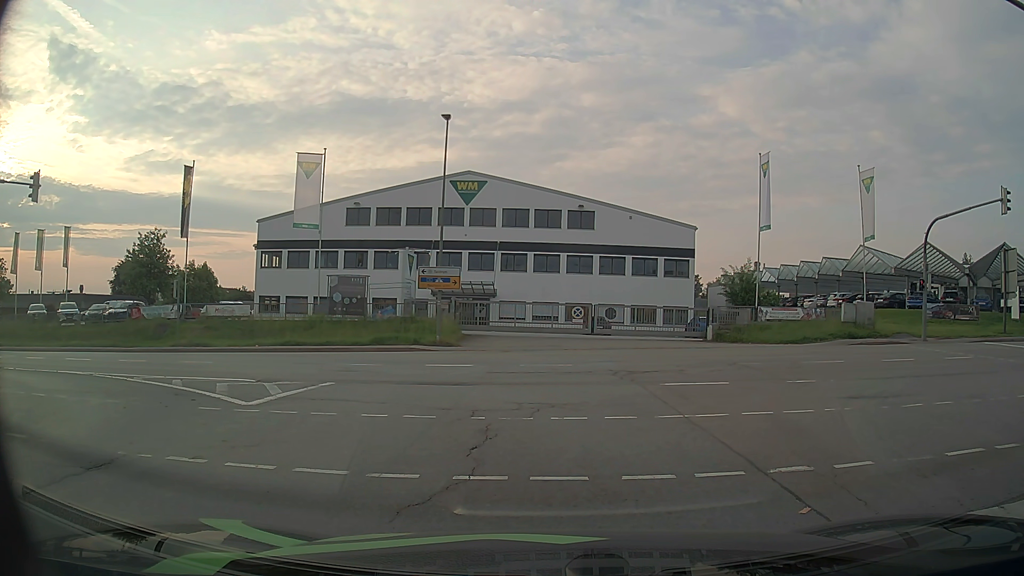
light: Day
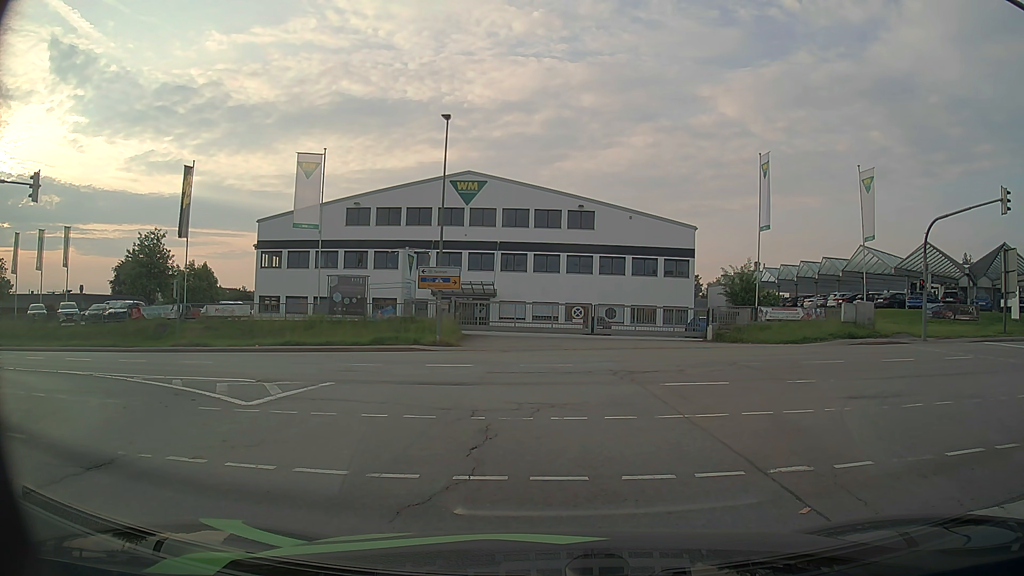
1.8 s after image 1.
(0.0, 0.0) m; 0°
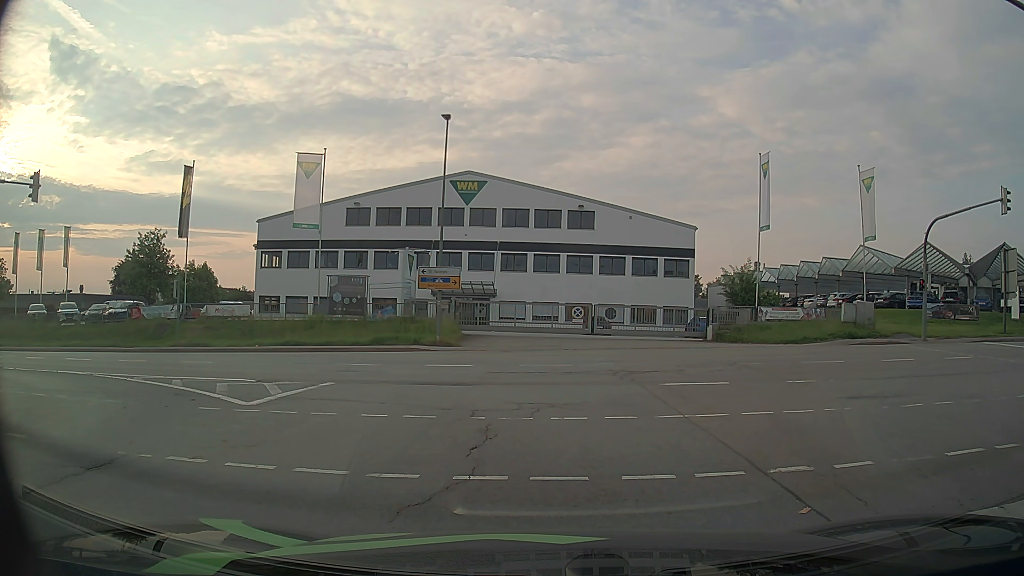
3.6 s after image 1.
(0.0, 0.0) m; 0°
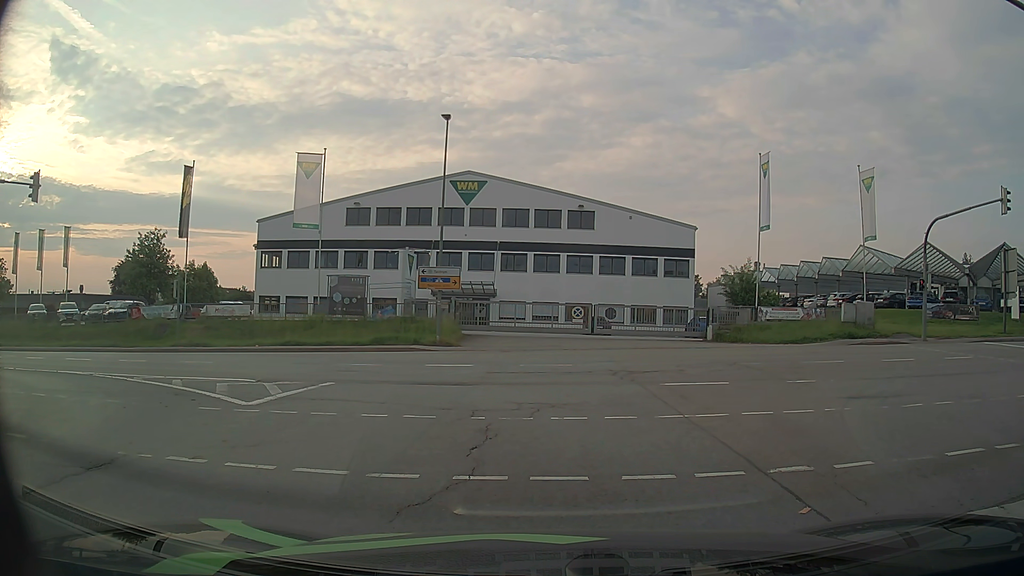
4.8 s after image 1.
(0.0, 0.0) m; 0°
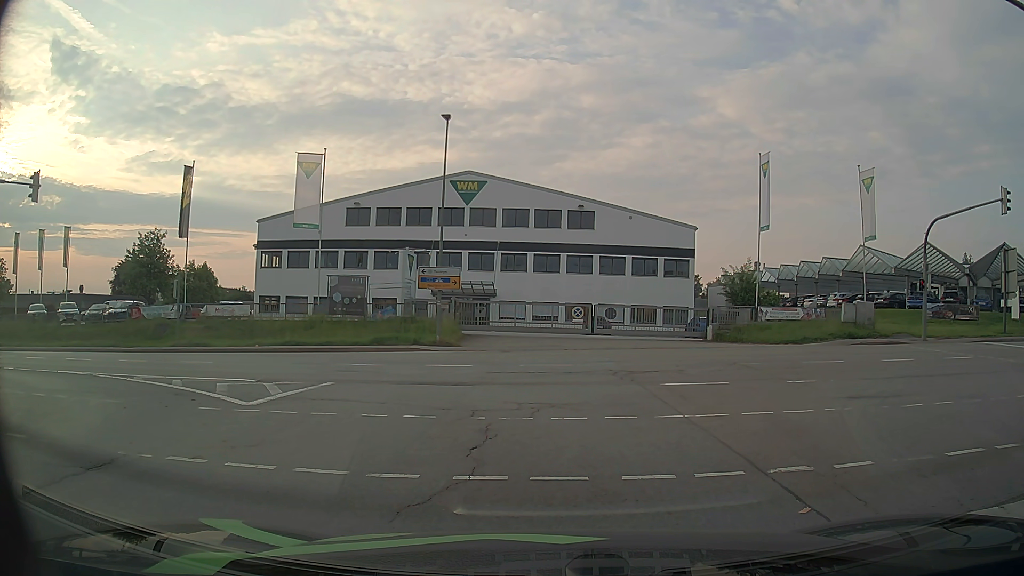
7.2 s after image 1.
(0.0, 0.0) m; 0°
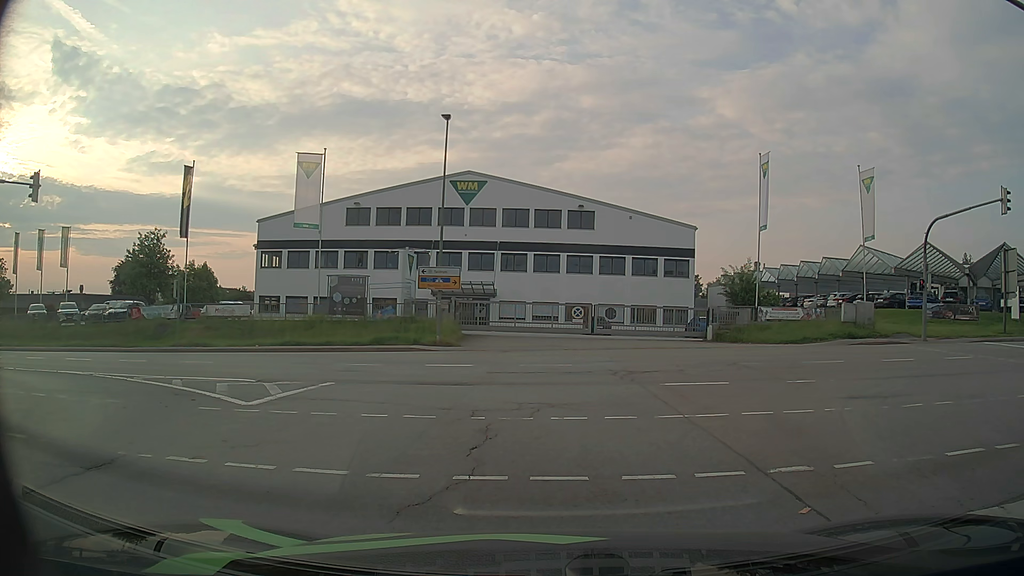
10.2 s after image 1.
(0.0, 0.0) m; 0°
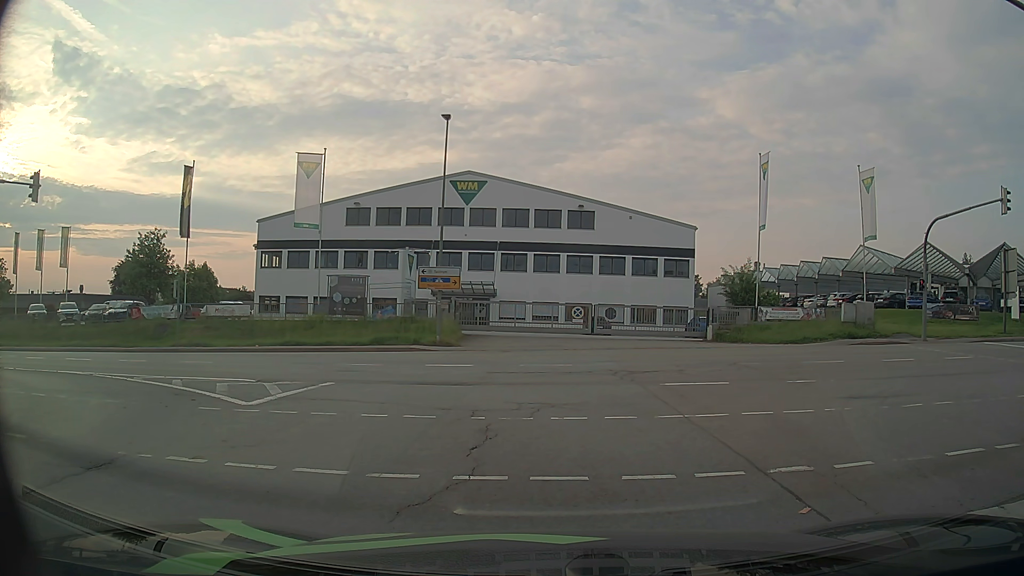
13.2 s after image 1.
(0.0, 0.0) m; 0°
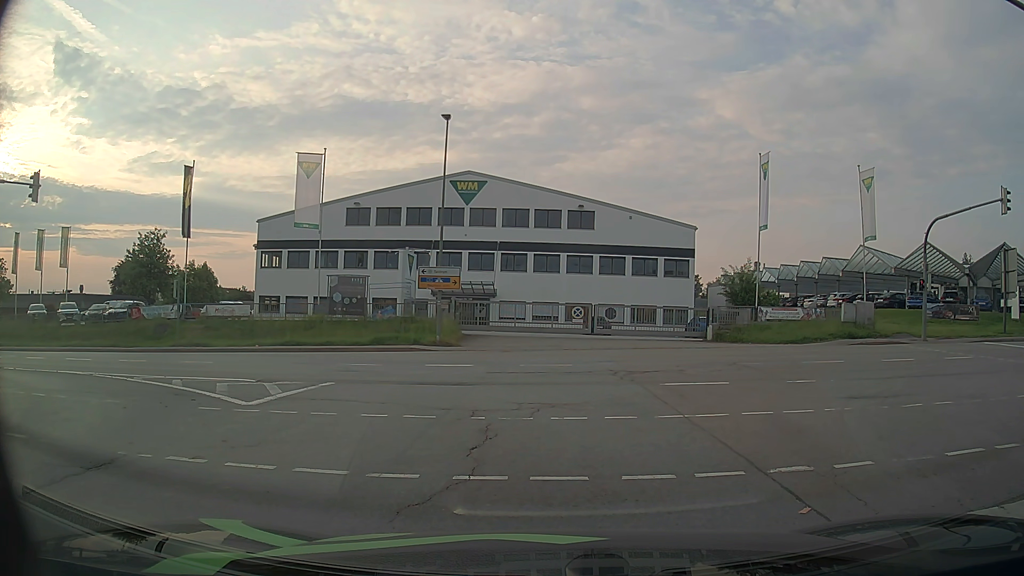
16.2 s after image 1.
(0.0, 0.0) m; 0°
(-1, +10) (-5, +19) (-14, +24) (-24, +25) (-34, +25) (-44, +24) (-54, +24) (-64, +24) (-74, +24) (-84, +25) m
